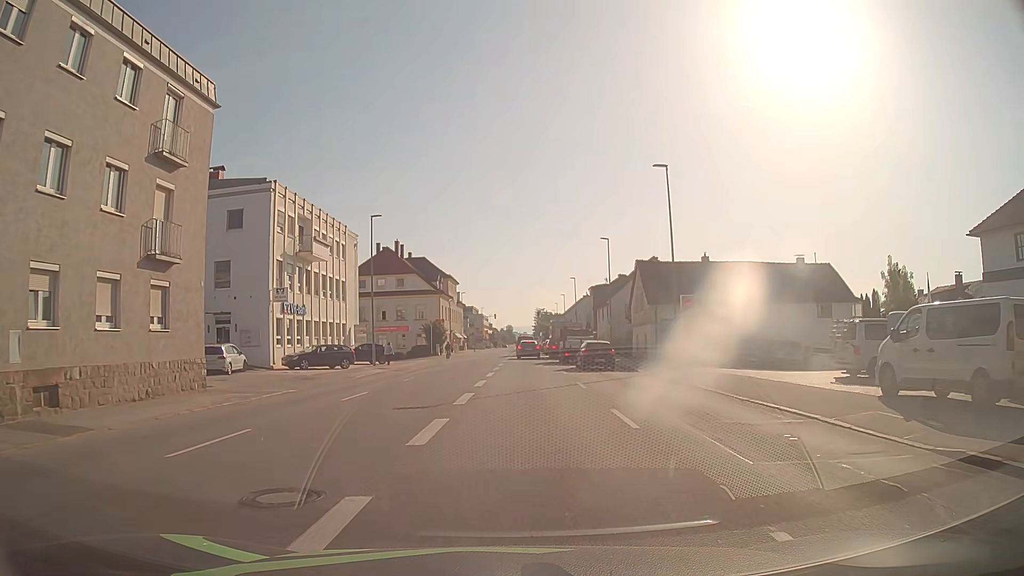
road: tertiary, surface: asphalt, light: Day
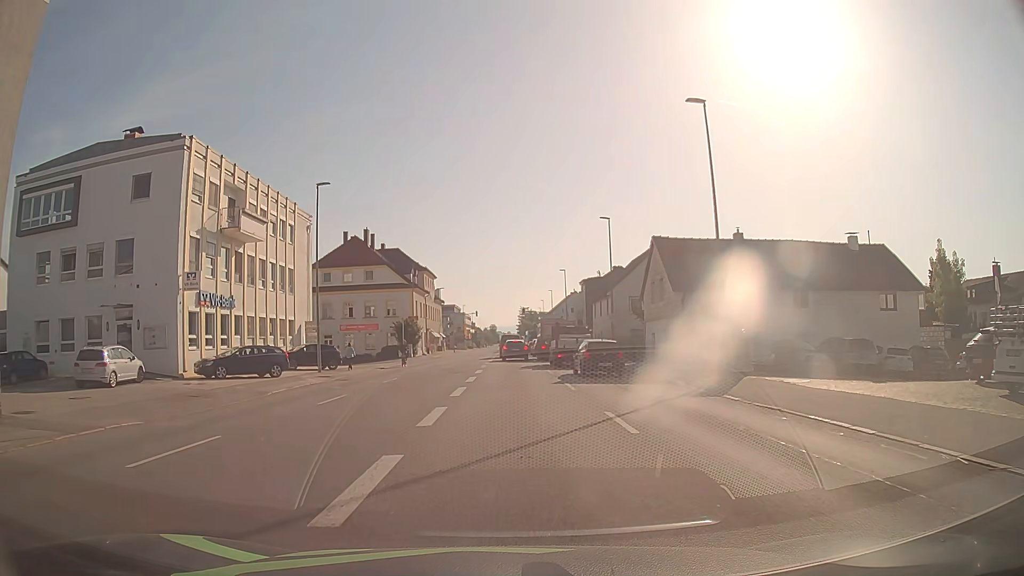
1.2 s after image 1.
(+0.1, +9.8) m; +1°
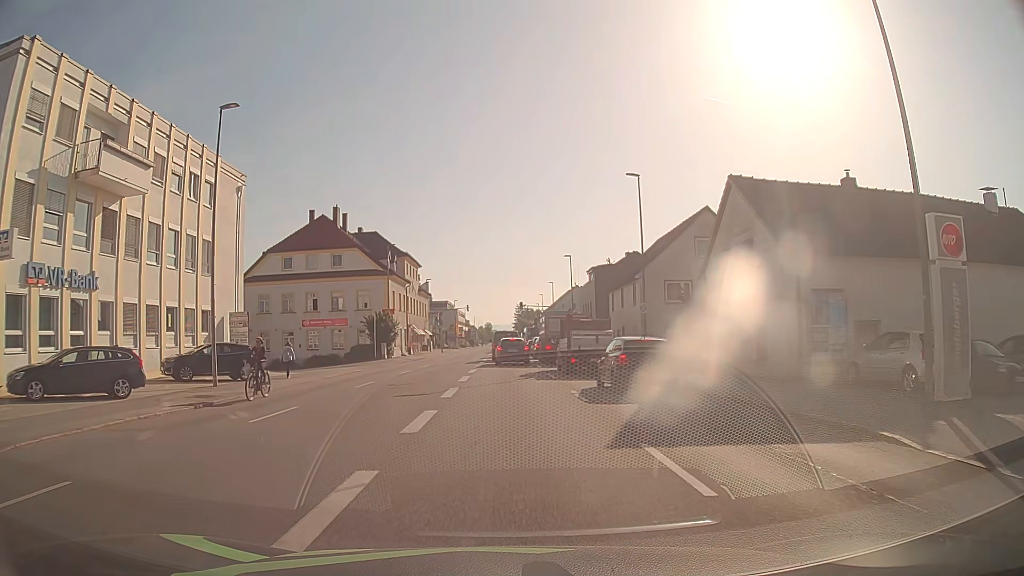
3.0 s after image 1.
(0.0, +12.9) m; 0°
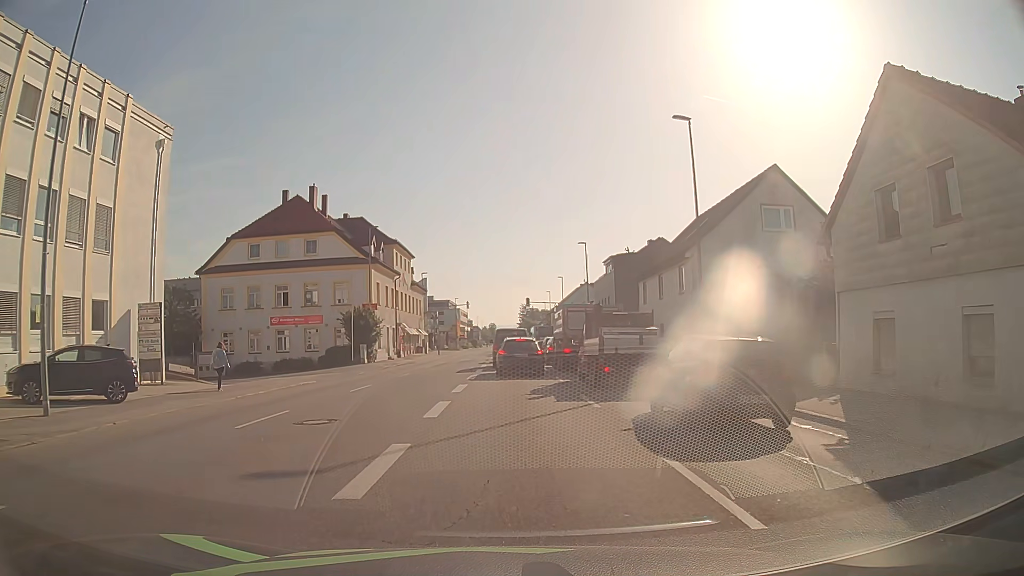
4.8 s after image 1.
(0.0, +10.0) m; 0°
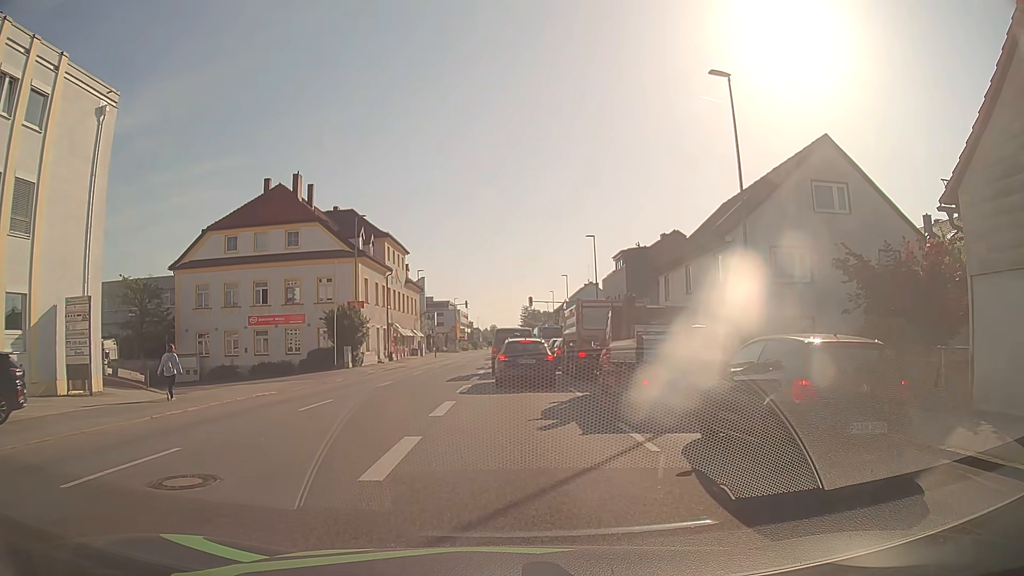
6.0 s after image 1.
(0.0, +5.1) m; -1°
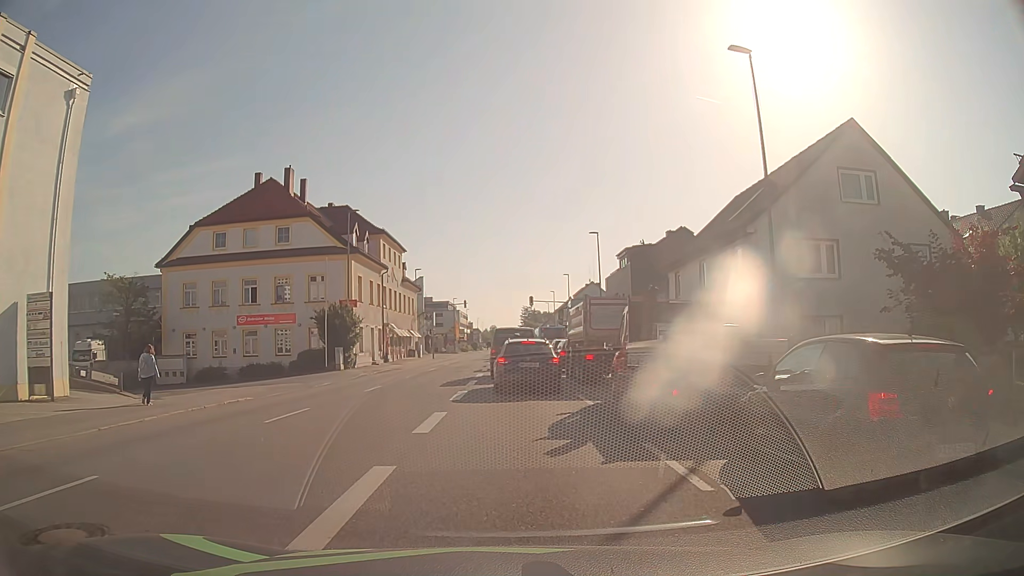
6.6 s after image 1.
(0.0, +2.2) m; +2°
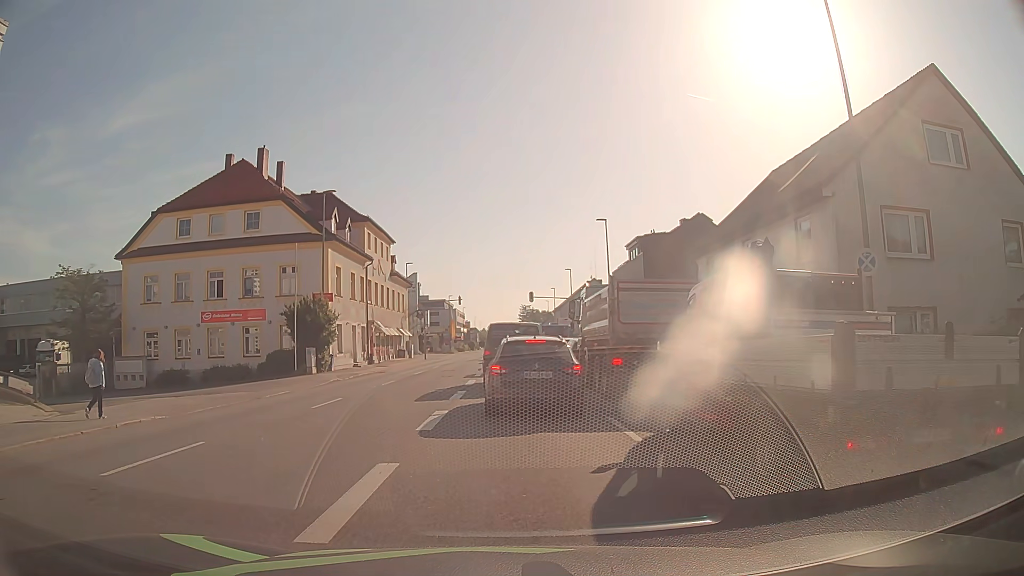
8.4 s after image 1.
(-0.1, +5.6) m; -1°
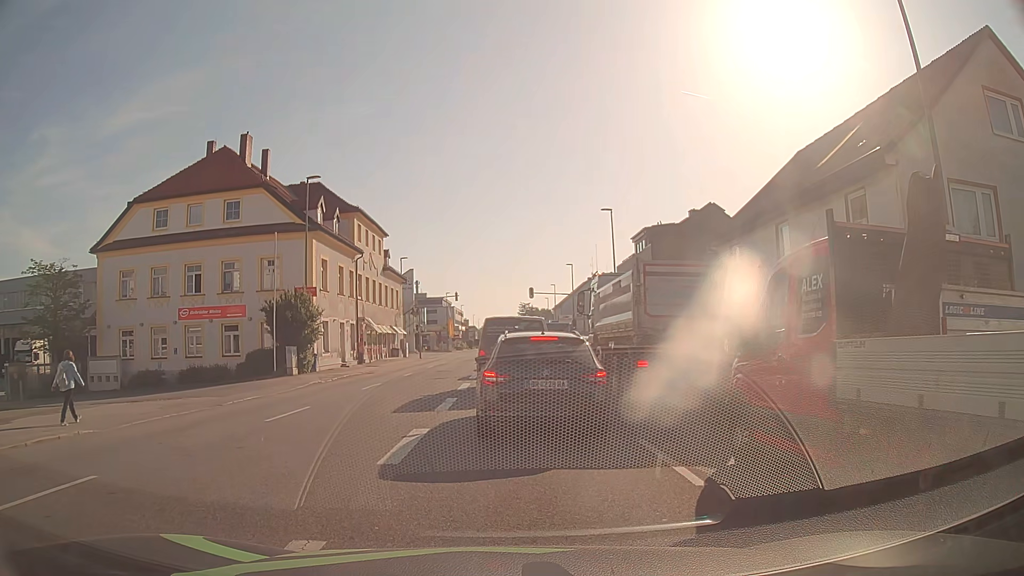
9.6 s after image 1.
(0.0, +3.1) m; +1°
